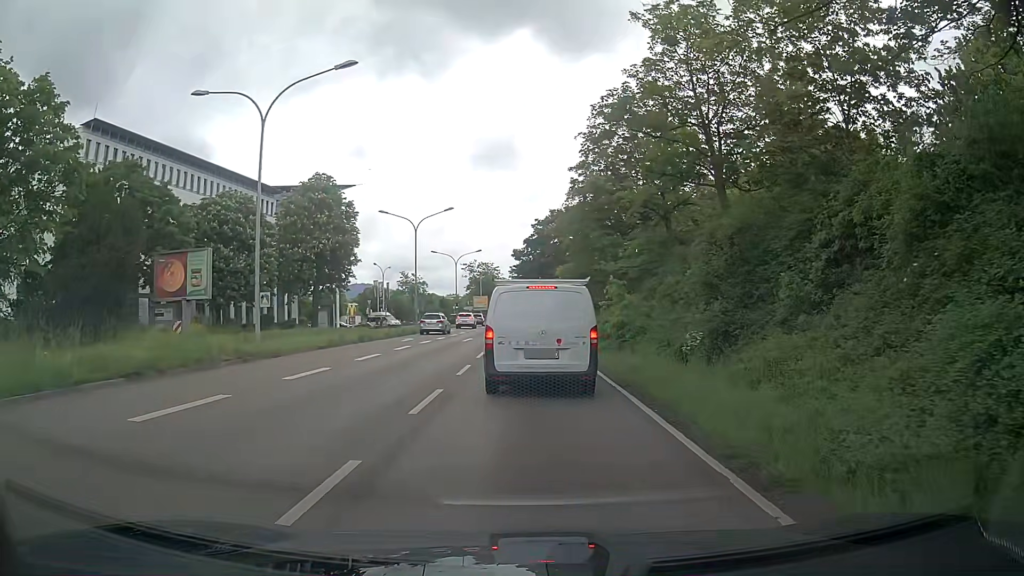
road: trunk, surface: asphalt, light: Day
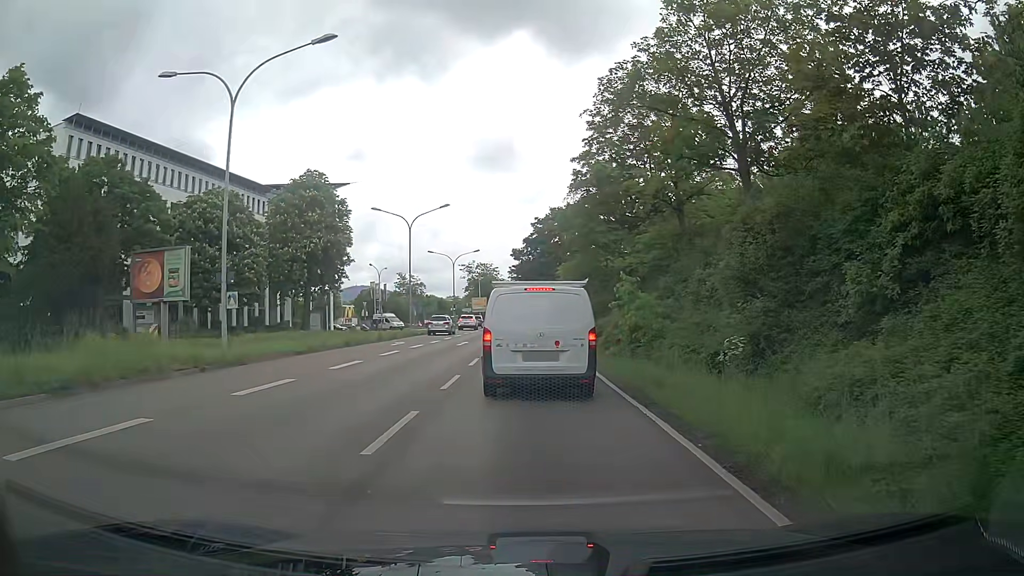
(0.0, +2.6) m; 0°
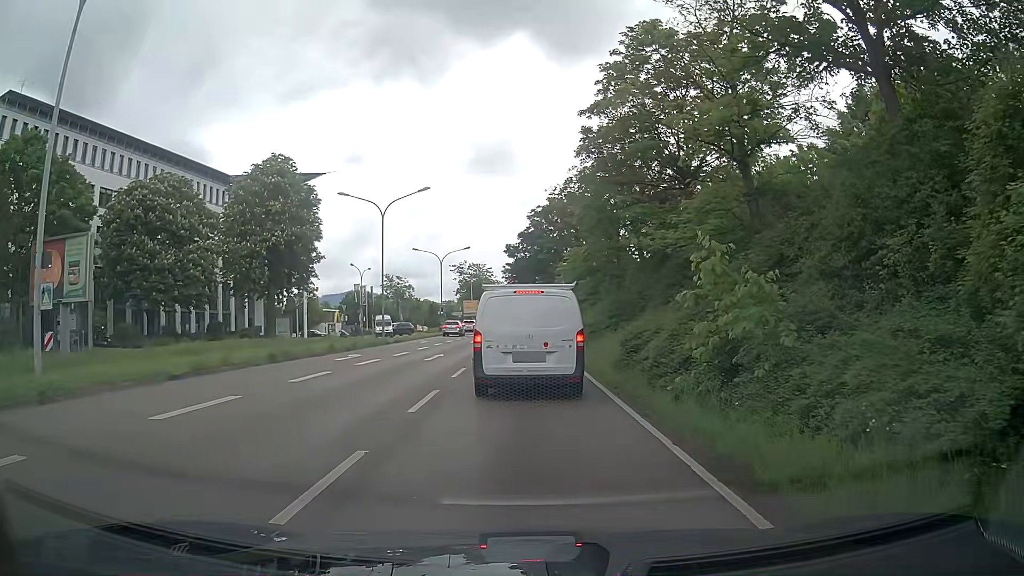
(+0.1, +8.7) m; +1°
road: primary
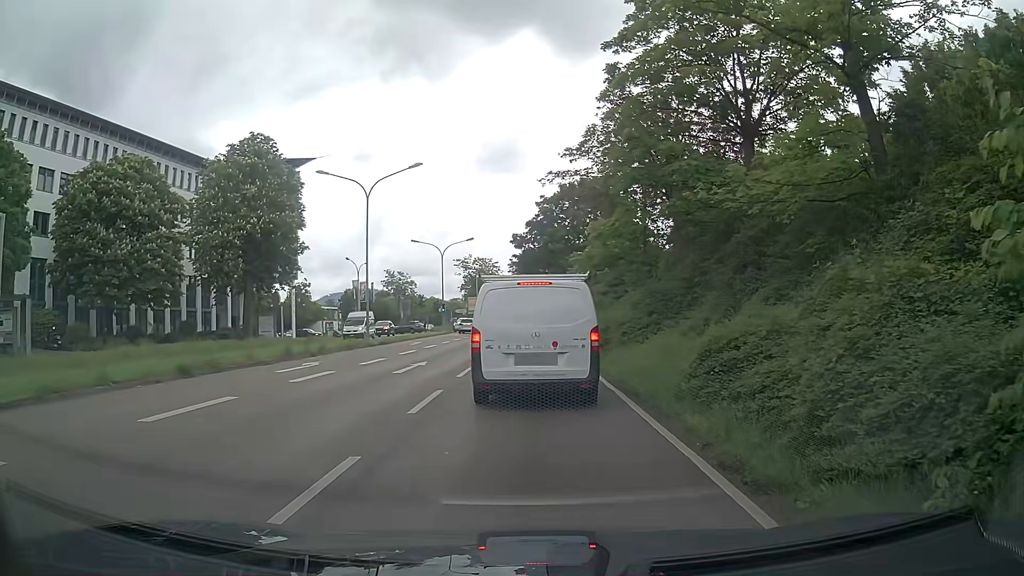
(0.0, +6.5) m; -3°
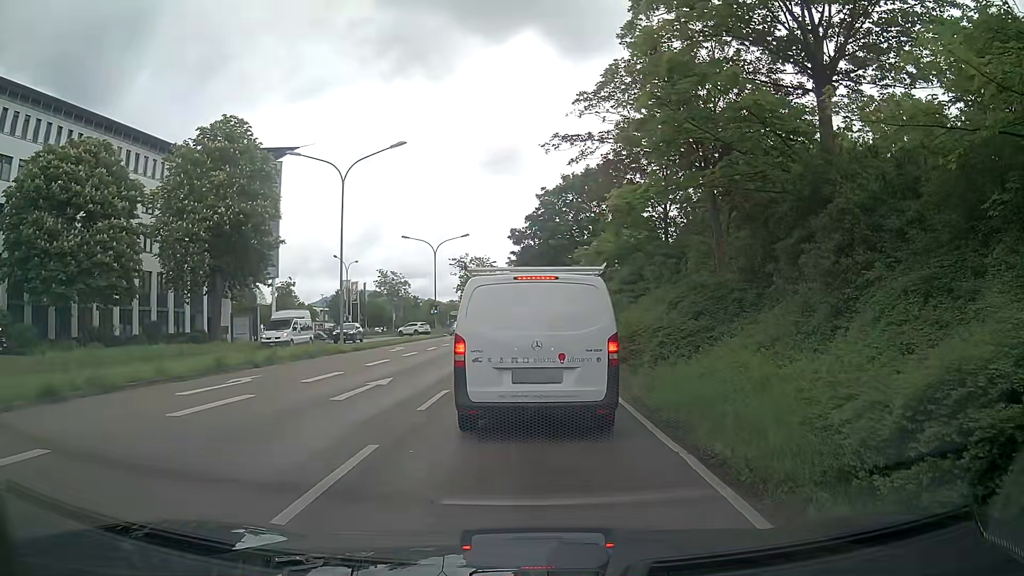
(+0.2, +5.2) m; 0°
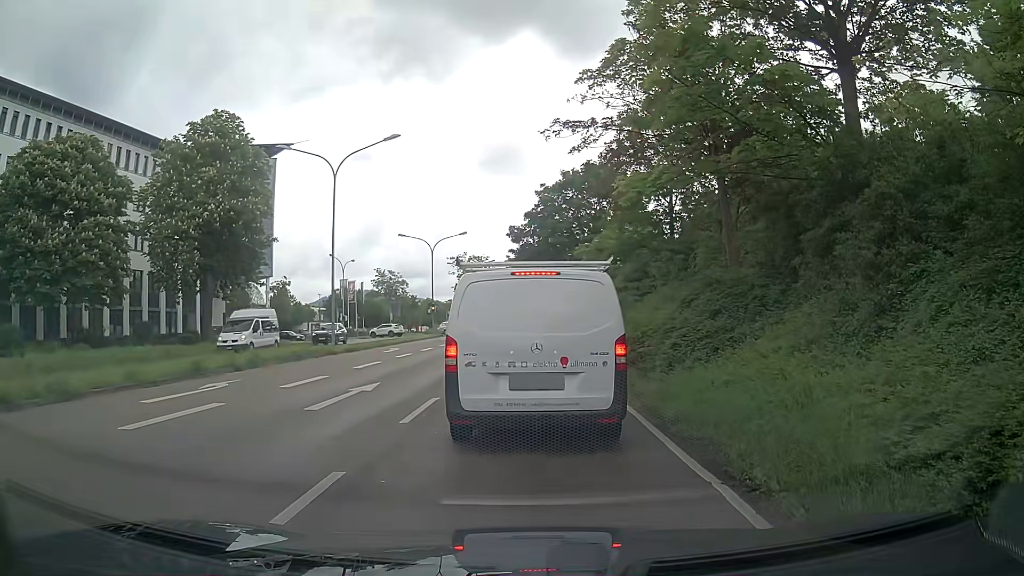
(0.0, +1.3) m; +1°
